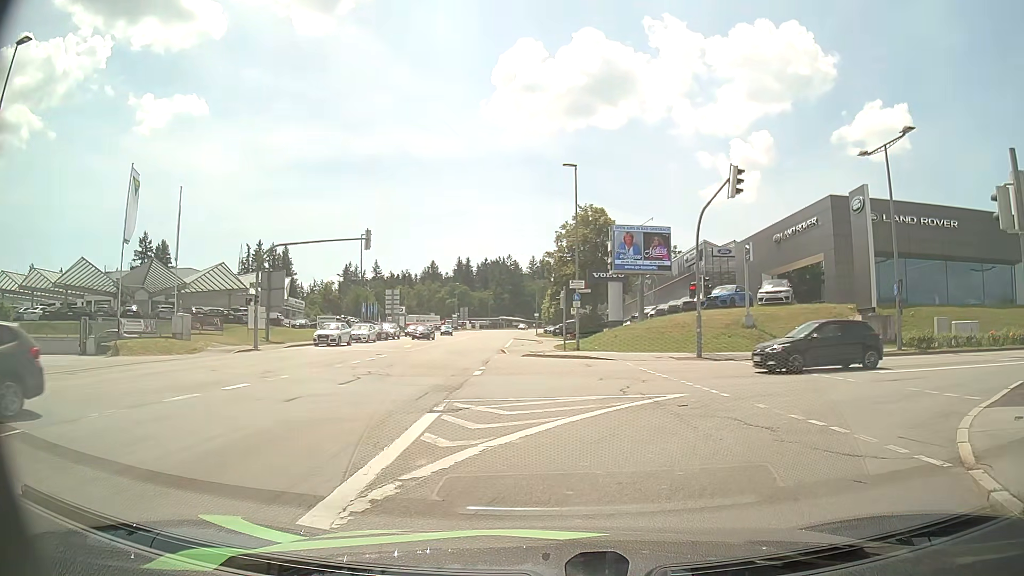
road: tertiary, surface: asphalt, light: Day
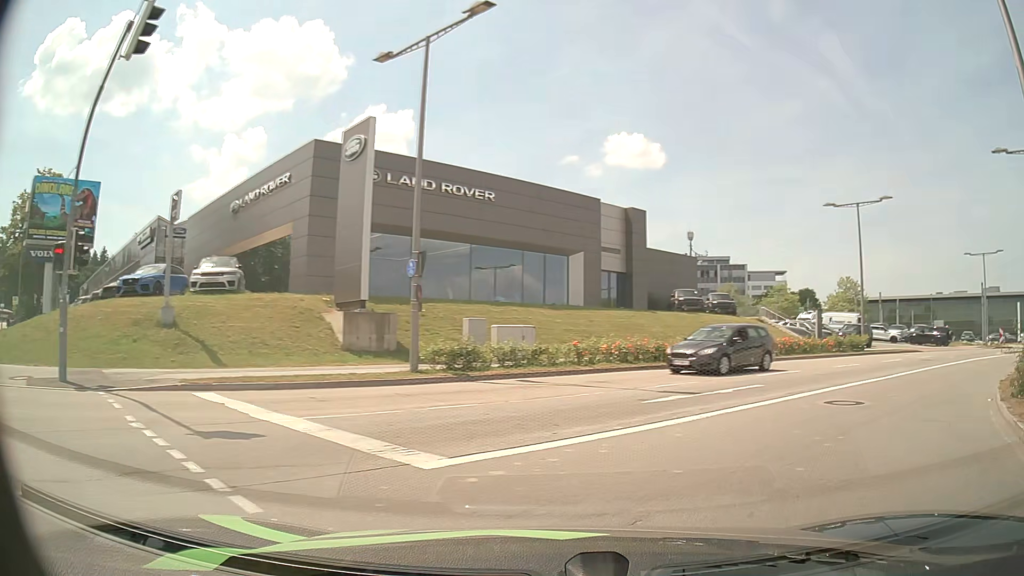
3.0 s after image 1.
(+3.9, +12.0) m; +45°
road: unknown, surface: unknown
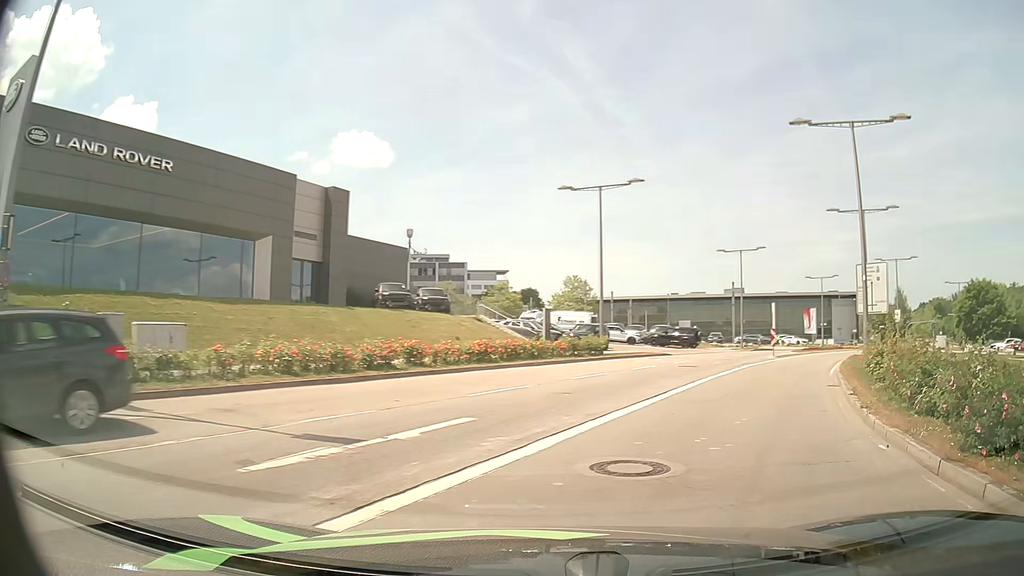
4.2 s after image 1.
(+1.2, +5.8) m; +23°
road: secondary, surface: asphalt
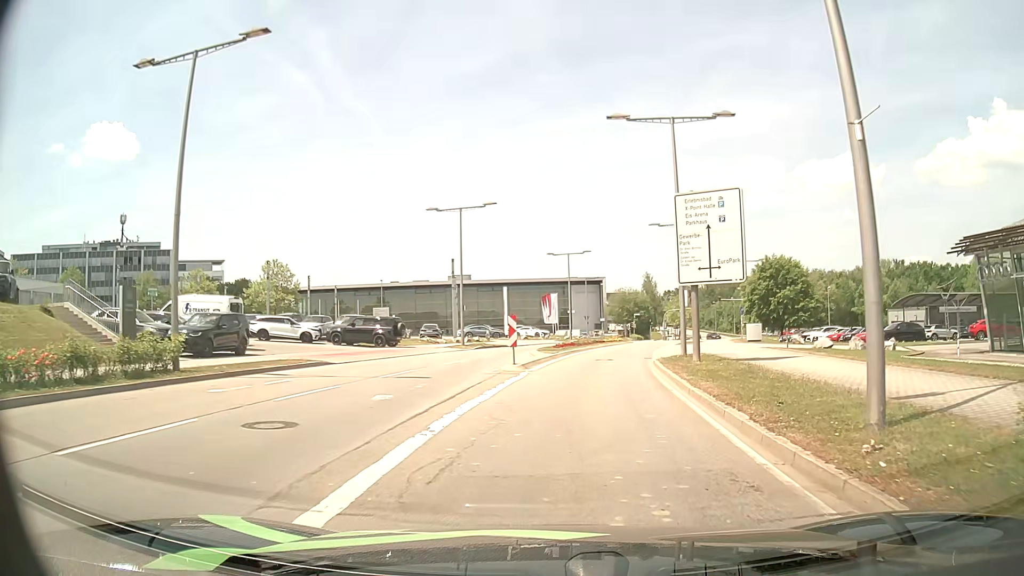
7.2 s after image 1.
(+5.0, +17.7) m; +23°
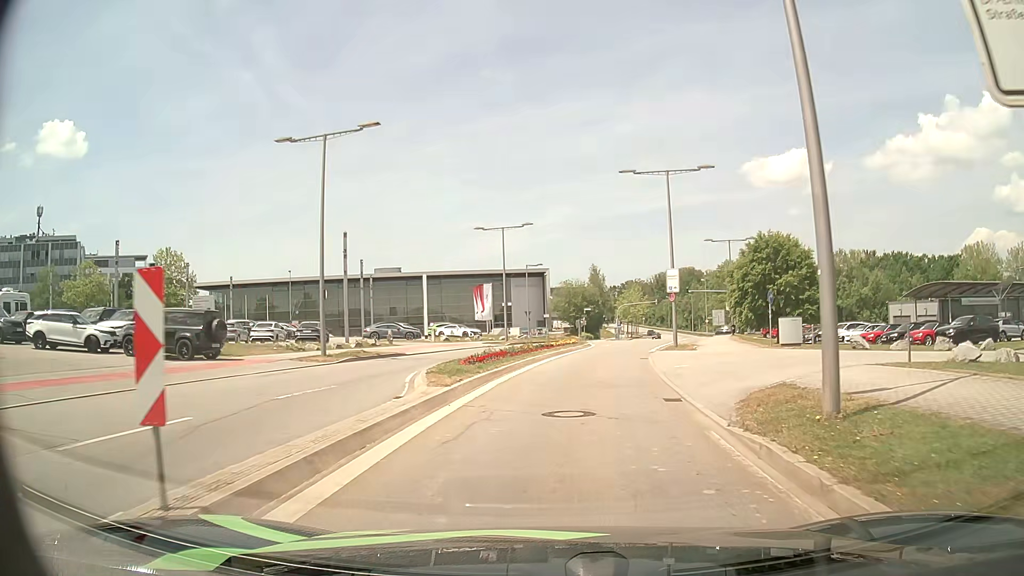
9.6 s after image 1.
(+0.9, +17.4) m; +5°
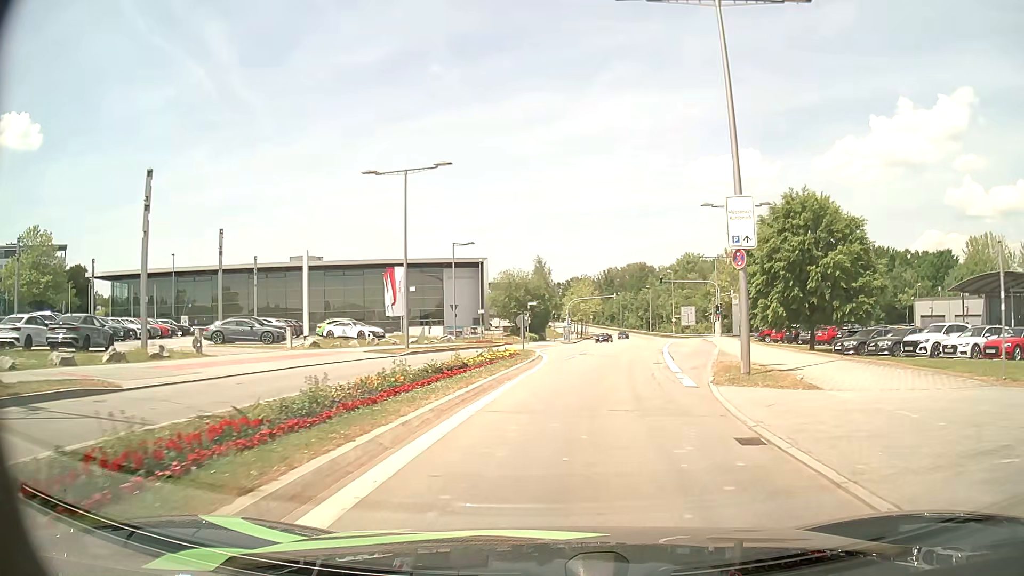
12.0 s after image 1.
(+0.6, +19.6) m; +5°
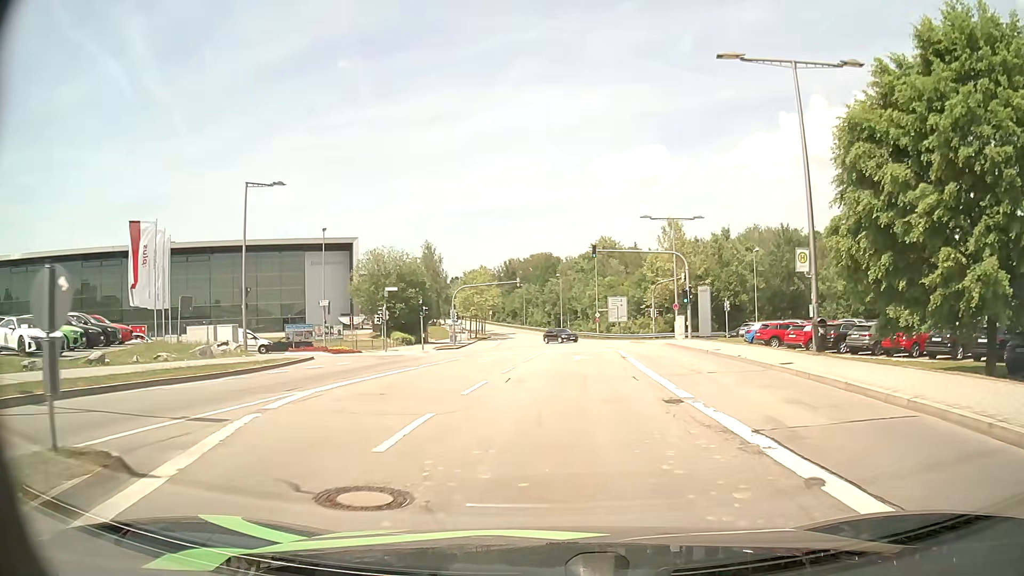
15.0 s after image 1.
(+2.2, +26.3) m; +9°
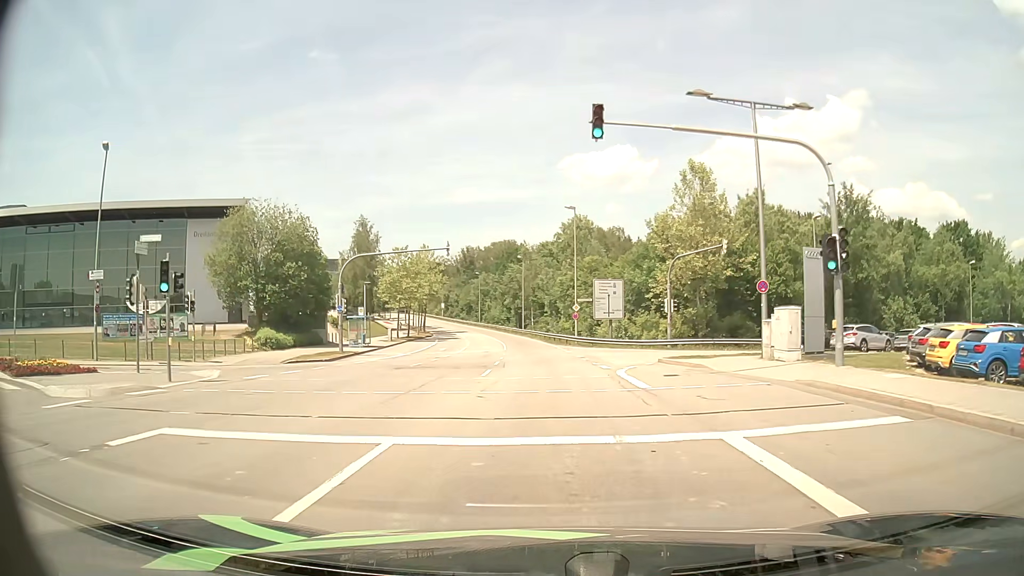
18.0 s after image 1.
(+0.8, +27.5) m; +3°
(0, +10) (0, +20) (-1, +30) (-1, +40) (-2, +50) (-2, +60) (-4, +70) (-5, +80) (-7, +90) (-8, +99) m
